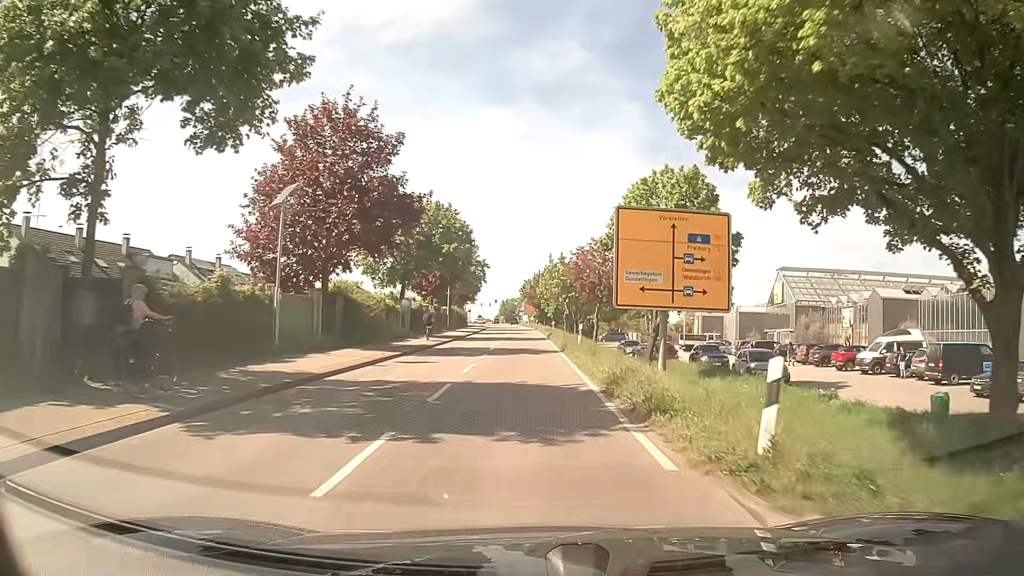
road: tertiary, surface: asphalt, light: Day
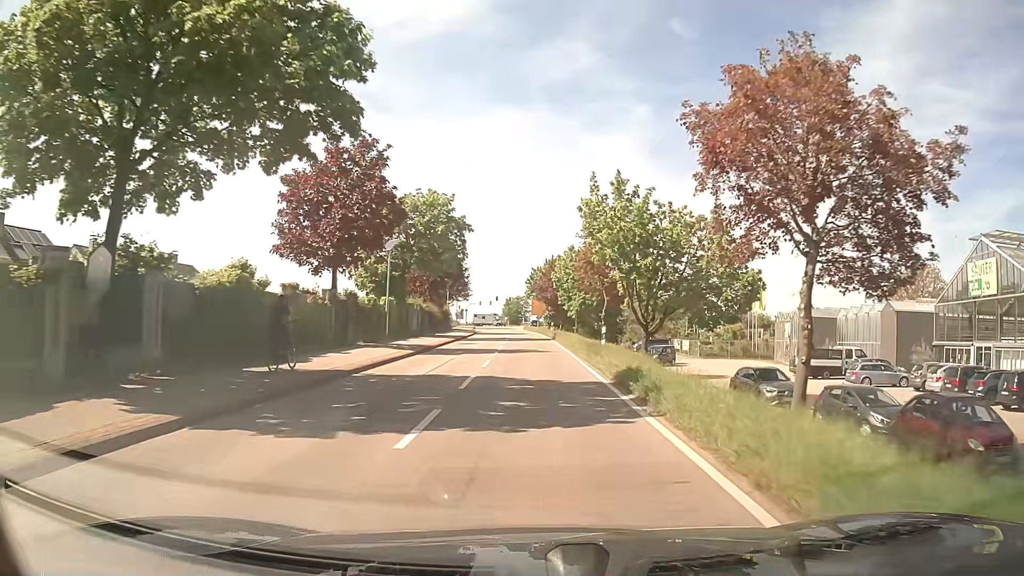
(-0.1, +34.2) m; 0°
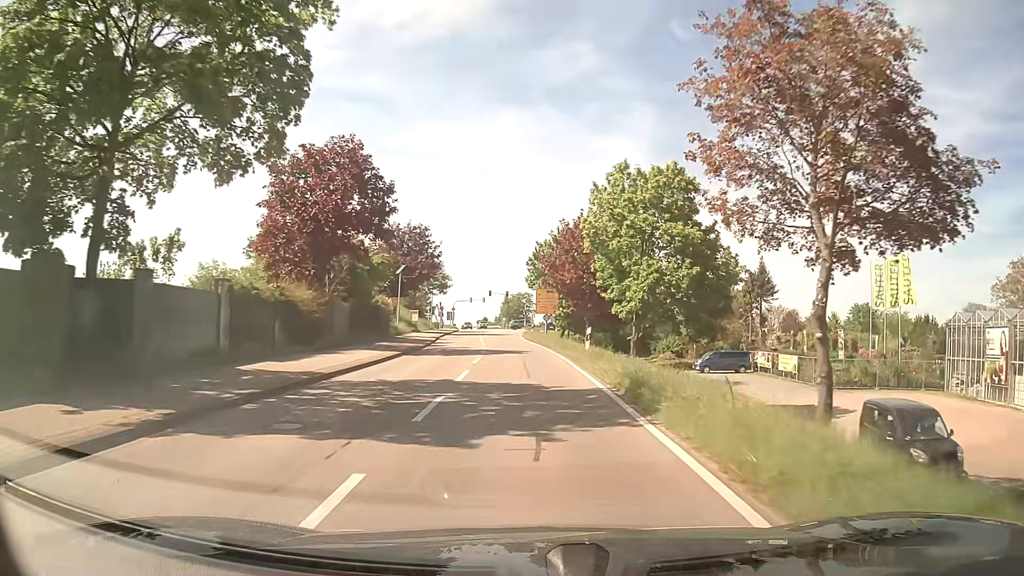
(0.0, +34.4) m; -1°
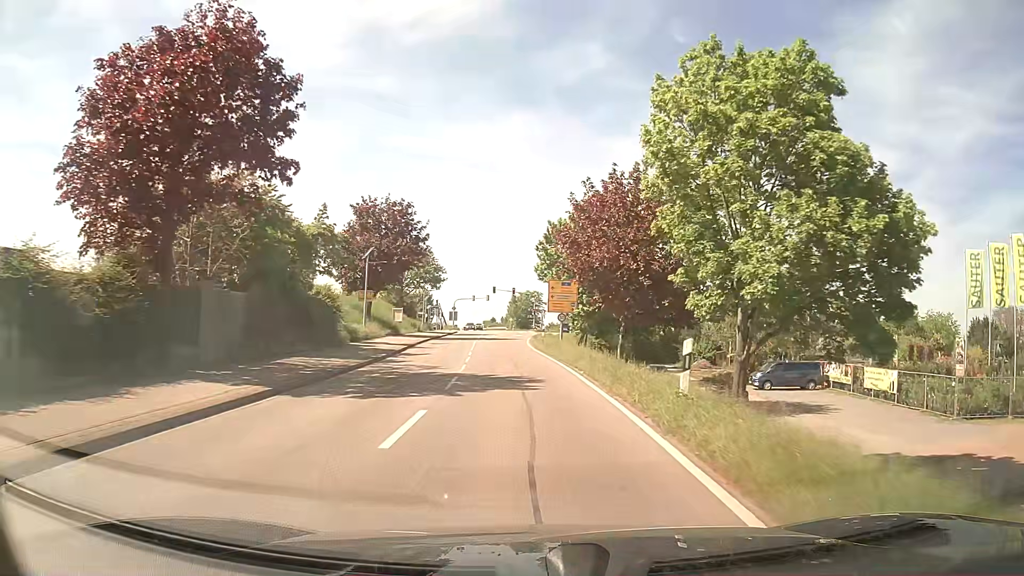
(0.0, +13.9) m; 0°
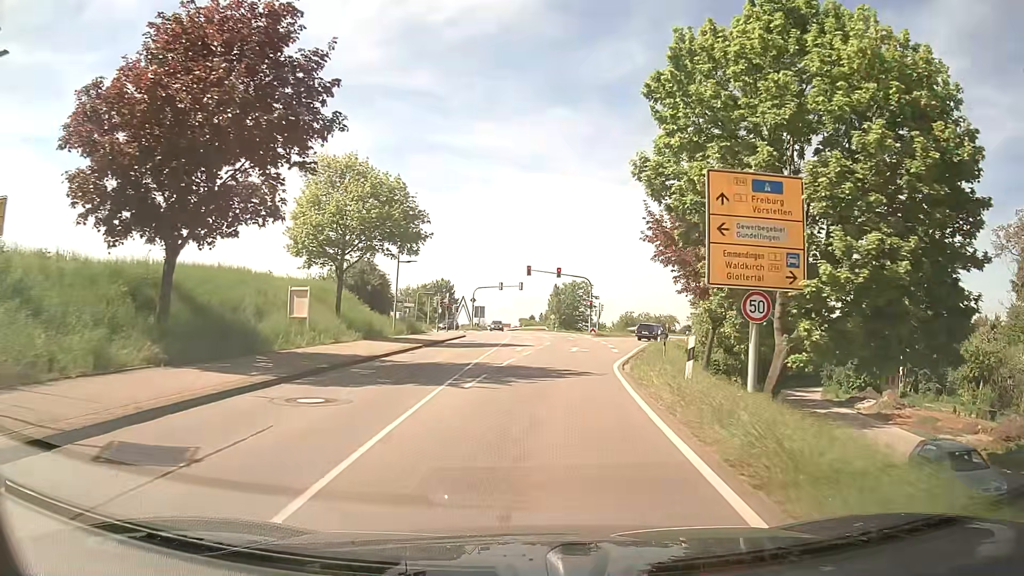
(-1.5, +34.5) m; -4°
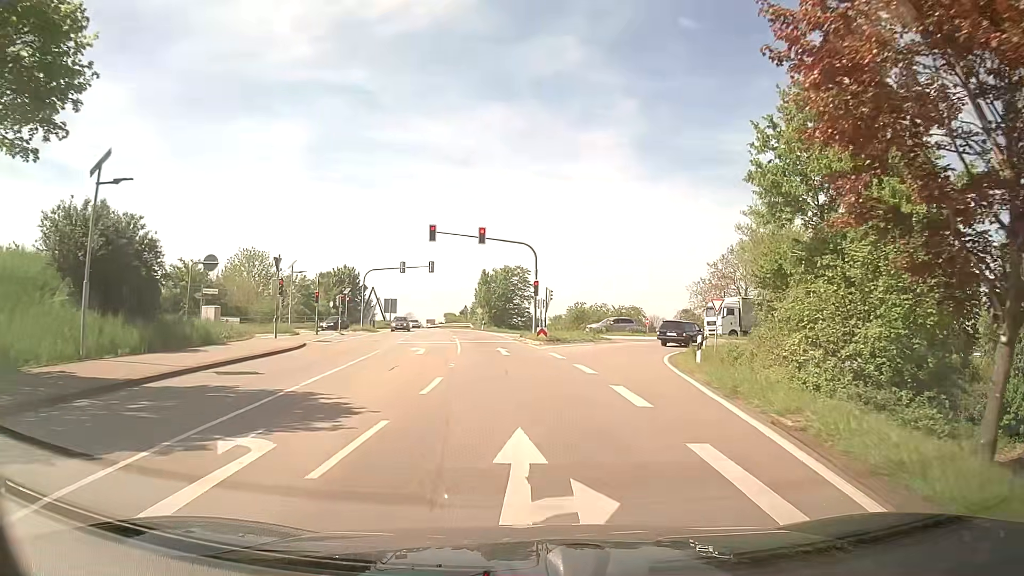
(+1.5, +25.5) m; +5°
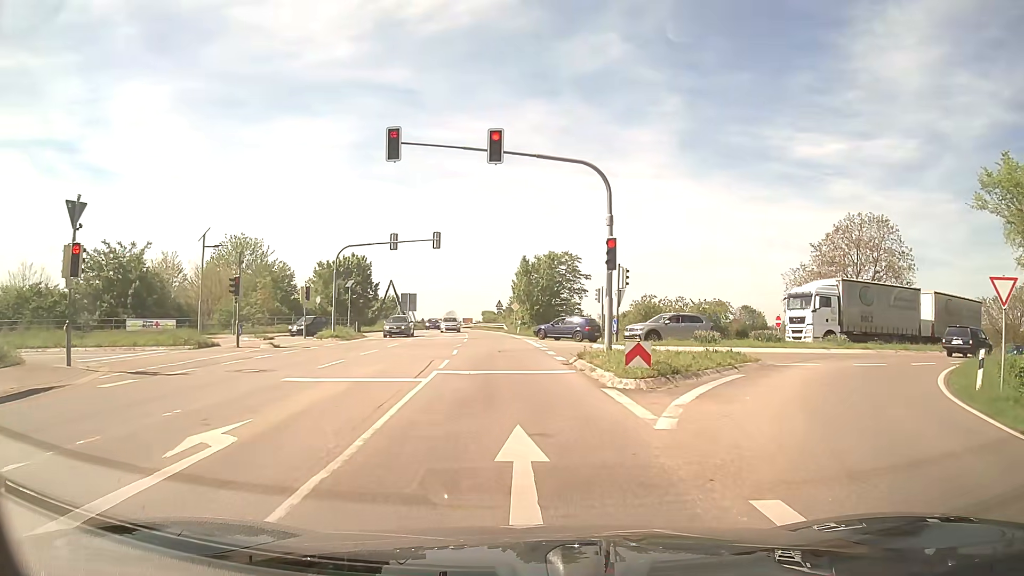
(-0.4, +19.7) m; -3°
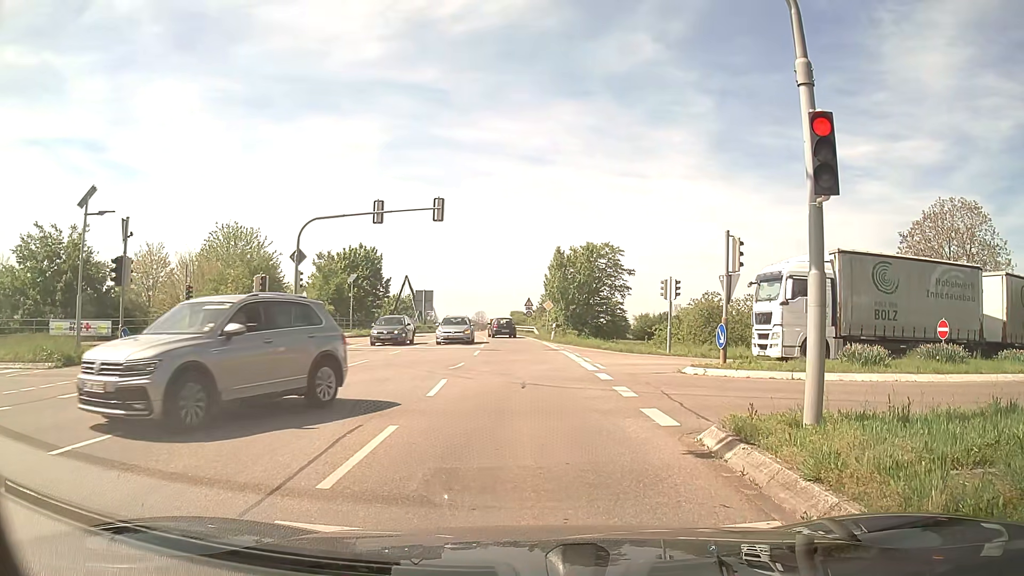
(-0.4, +11.0) m; -3°
(0, +10) (0, +20) (-1, +30) (-1, +40) (-2, +50) (-4, +60) (-5, +70) (-6, +80) (-7, +90) (-8, +100) m
